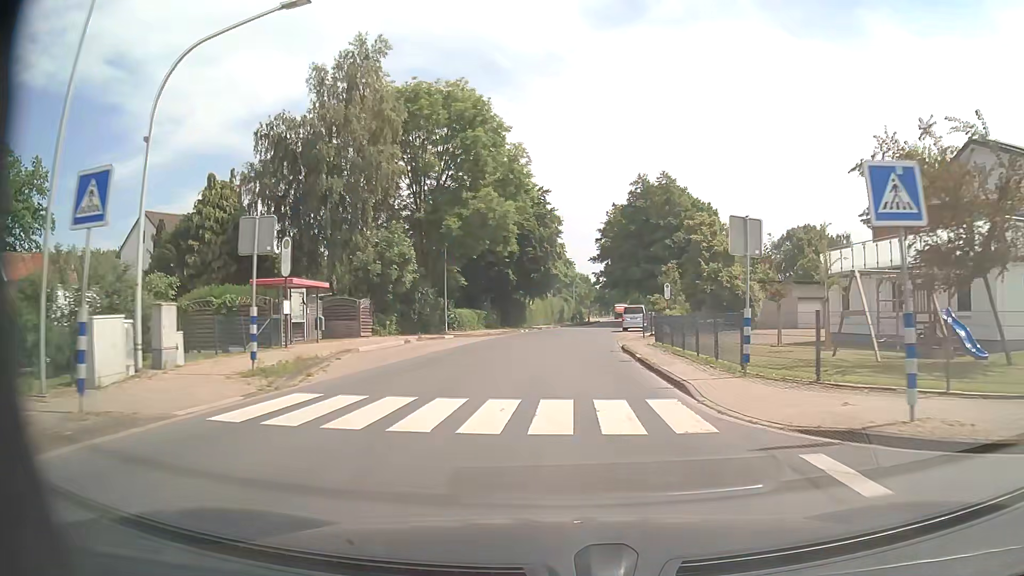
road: tertiary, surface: asphalt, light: Day
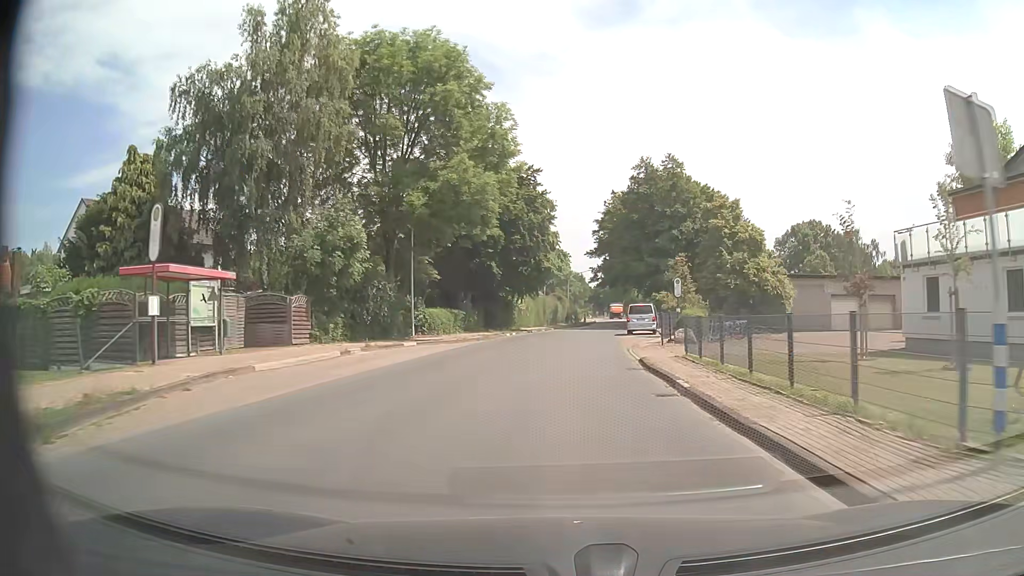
(0.0, +8.0) m; +1°
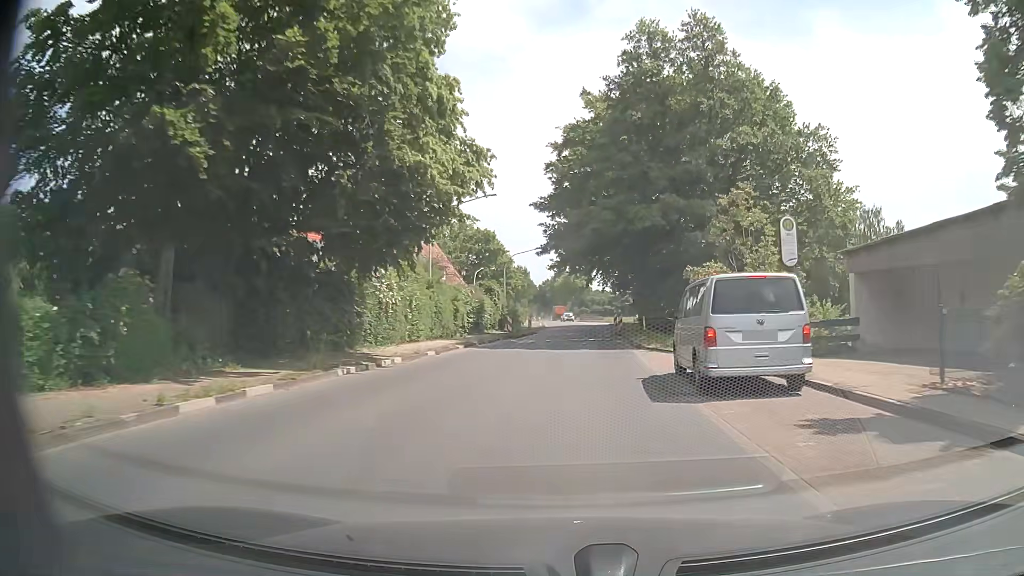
(+1.1, +32.2) m; +4°
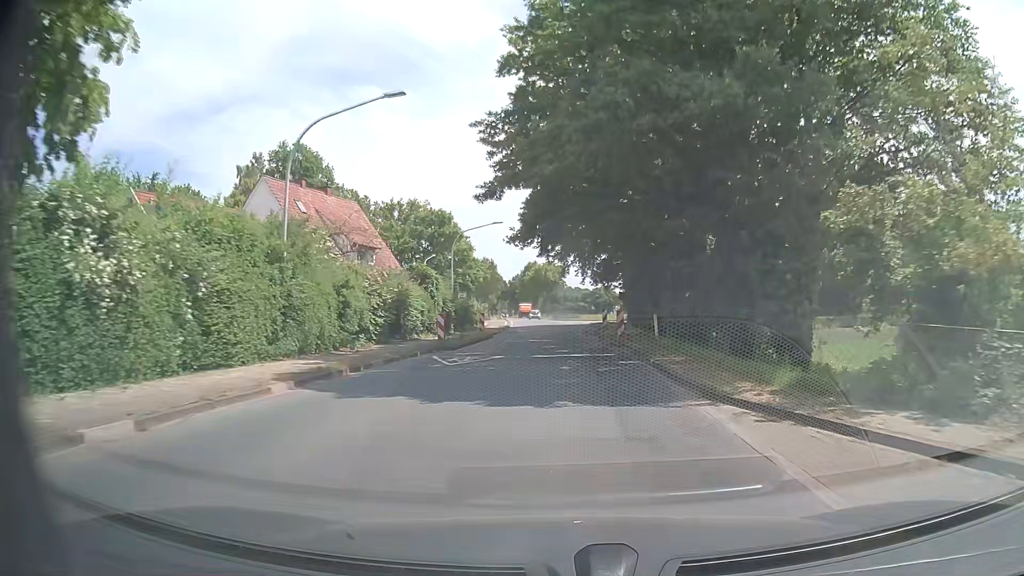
(+0.5, +16.1) m; +2°
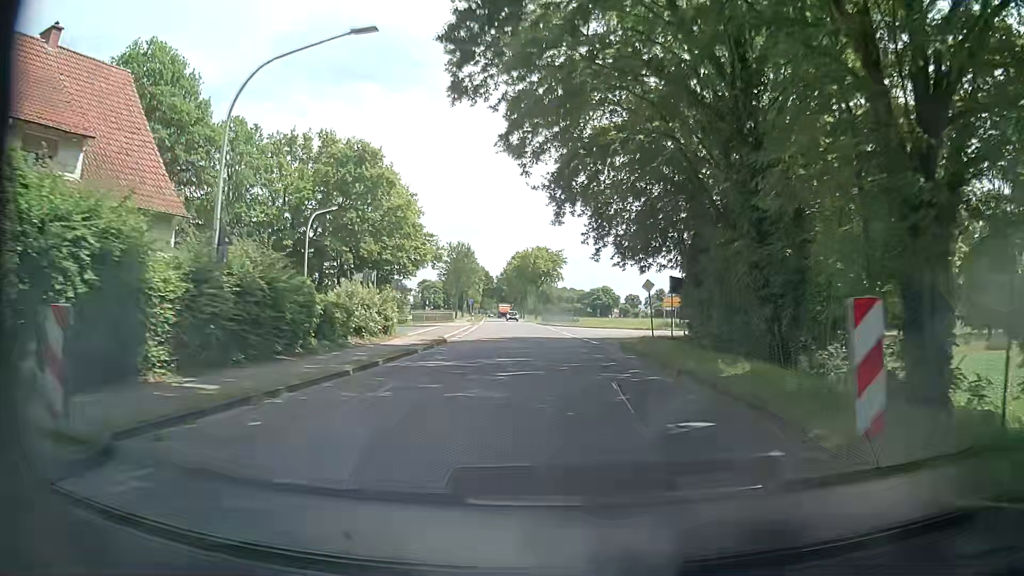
(+0.2, +32.2) m; +1°
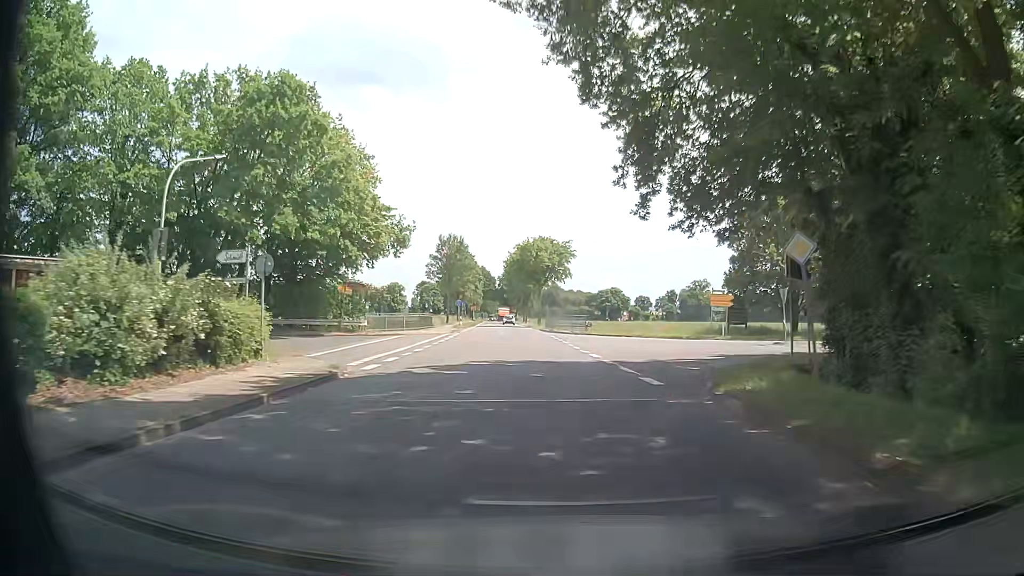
(-0.1, +16.1) m; 0°
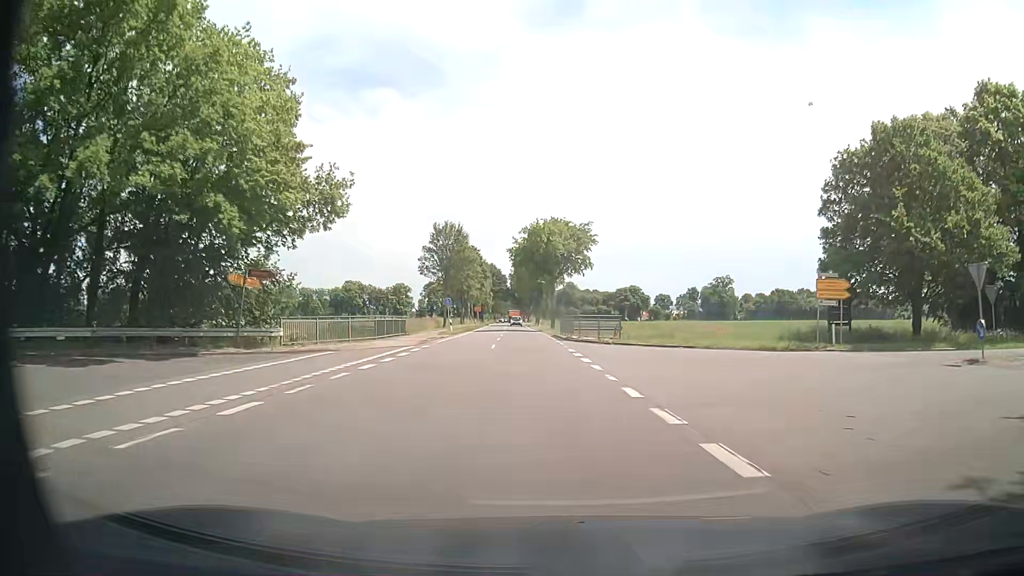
(-0.3, +16.1) m; -2°
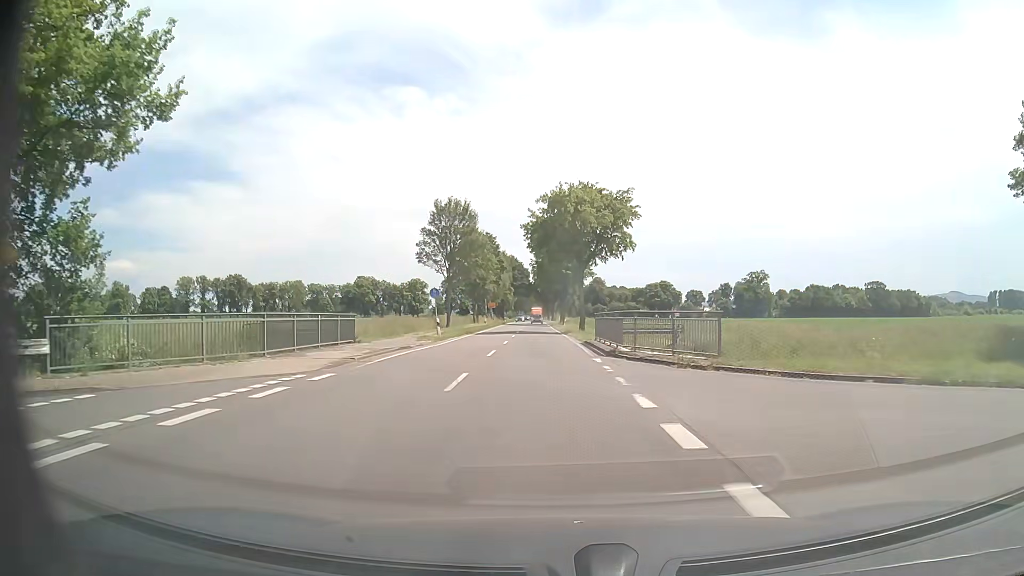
(-0.2, +16.1) m; -2°
(0, +10) (0, +20) (-1, +30) (-1, +40) (-2, +50) (-2, +60) (-2, +70) (-3, +80) (-3, +90) (-3, +100) m
